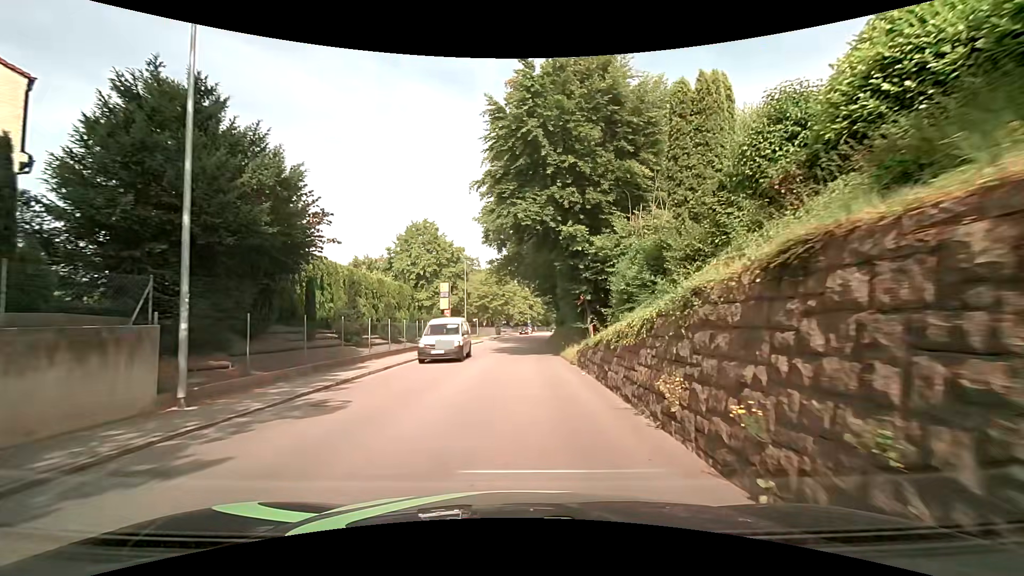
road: tertiary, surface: asphalt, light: Day
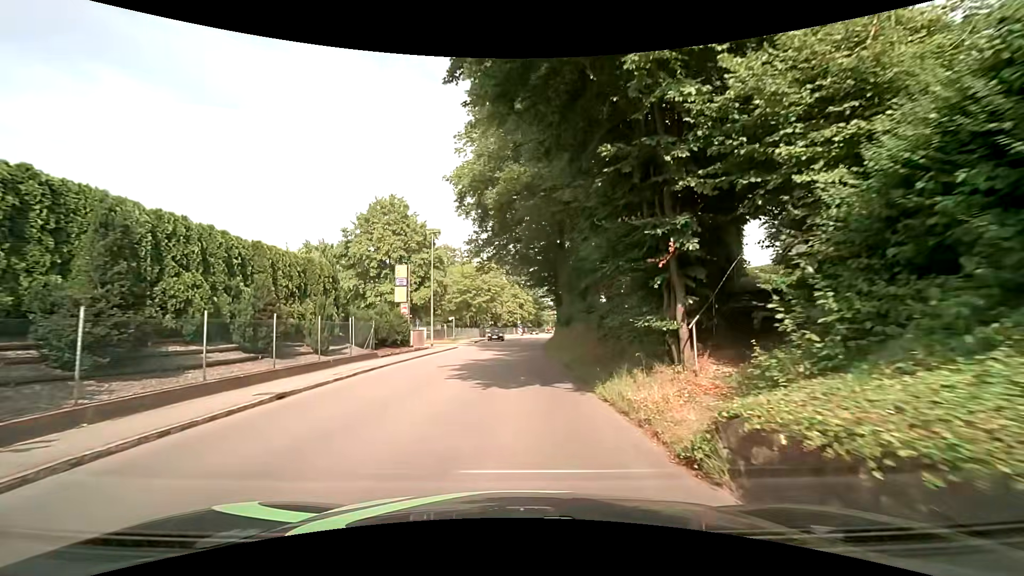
(+0.1, +13.4) m; +2°
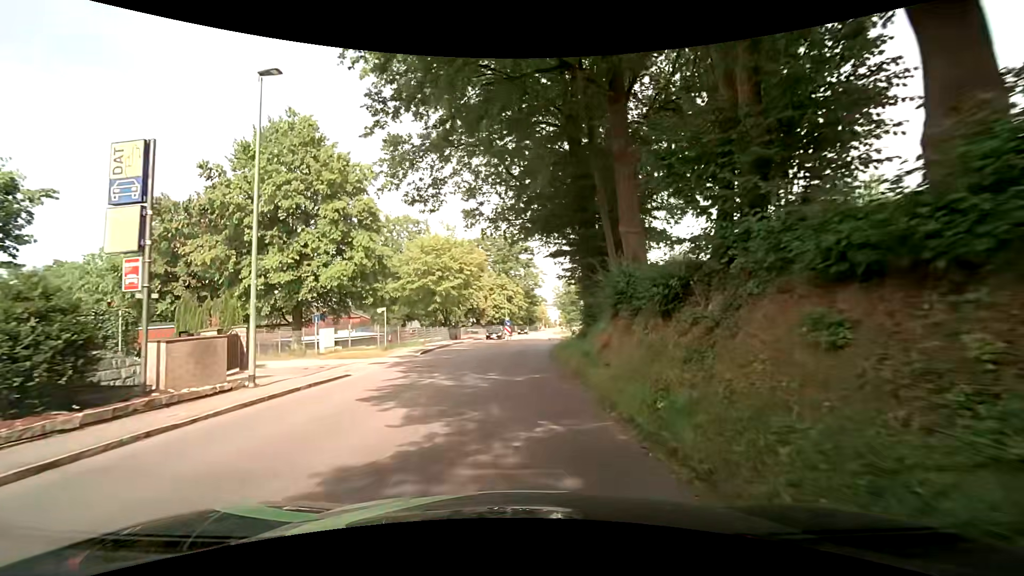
(0.0, +22.3) m; +1°
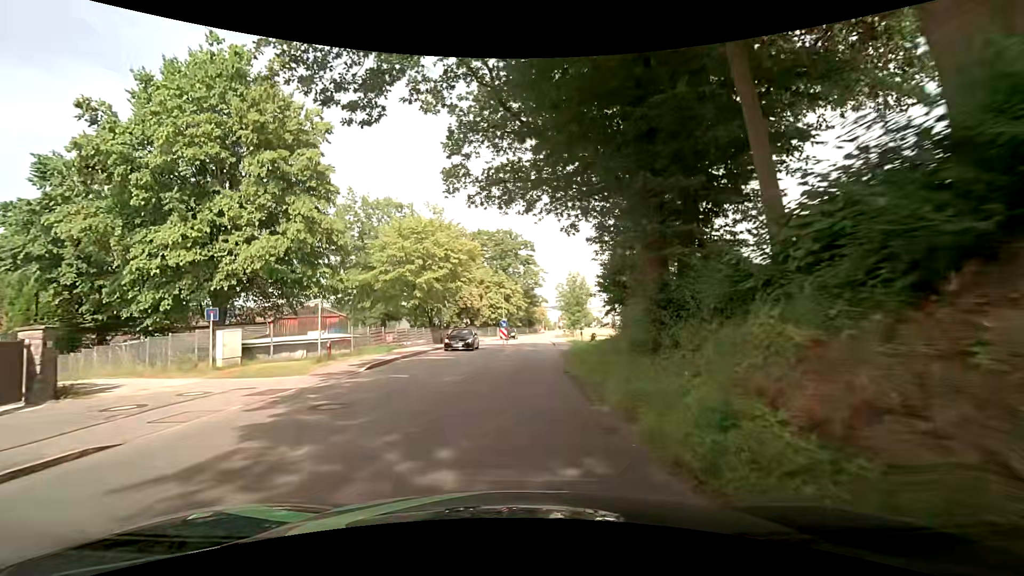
(0.0, +9.0) m; 0°
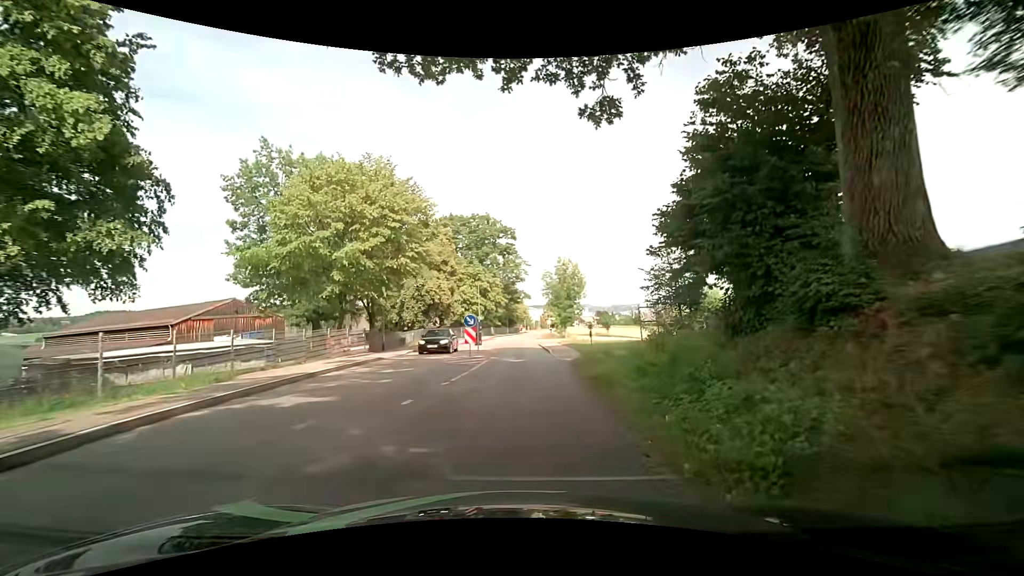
(+0.3, +13.4) m; +4°
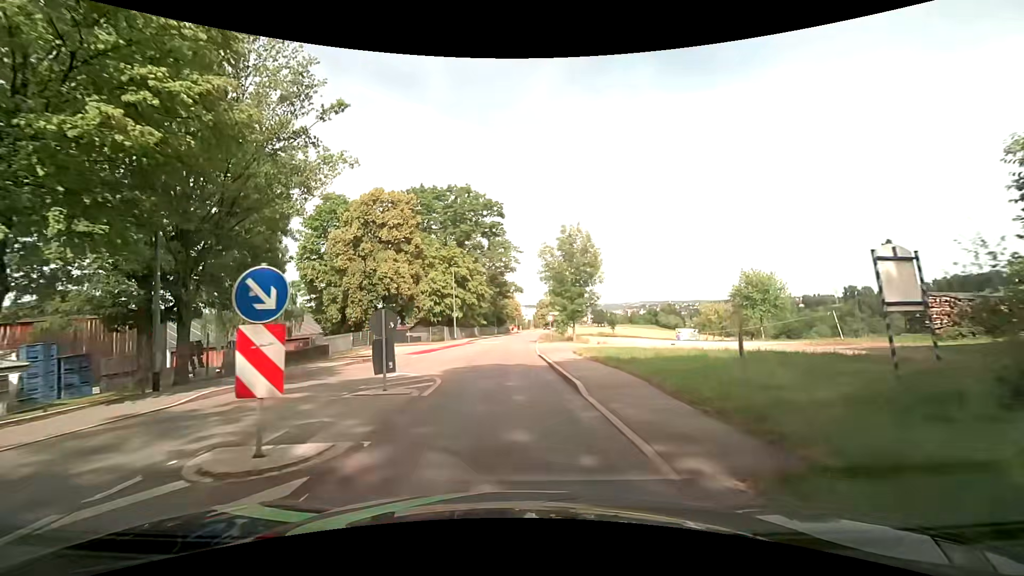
(-0.2, +18.0) m; -1°
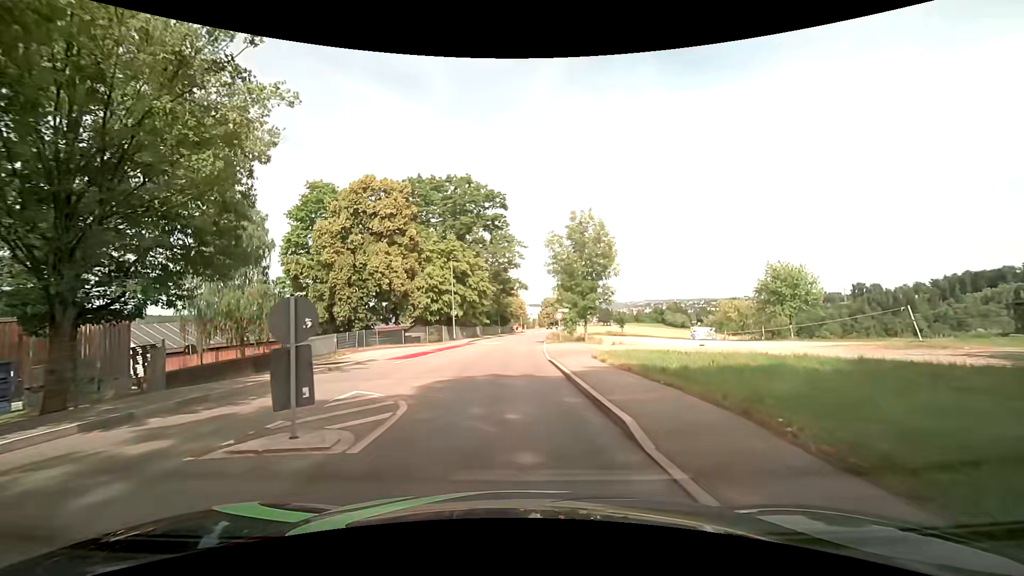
(0.0, +4.5) m; 0°
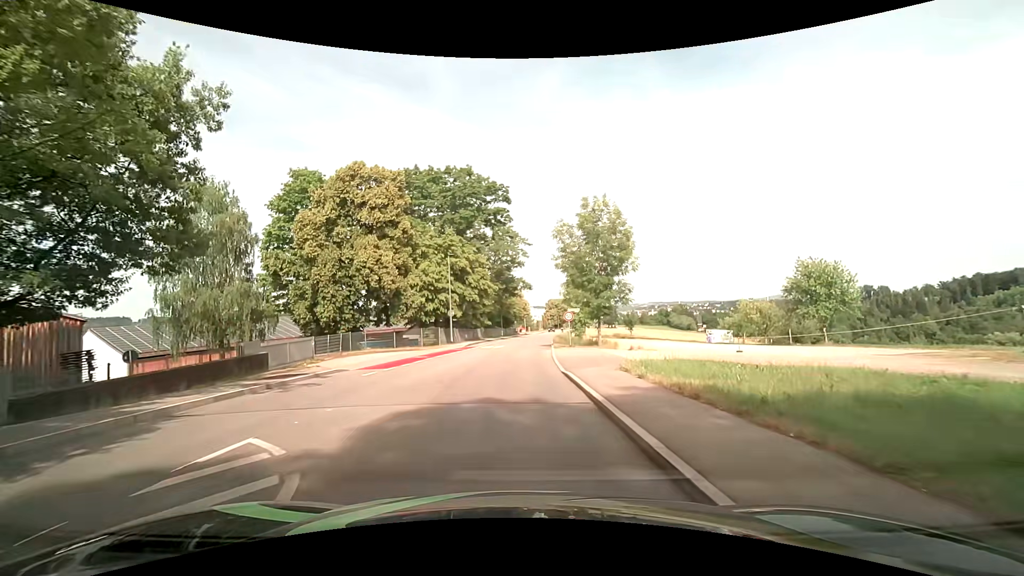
(0.0, +4.5) m; -1°
(0, +10) (0, +20) (+1, +30) (+1, +40) (+2, +50) (+3, +60) (+4, +70) (+5, +80) (+6, +90) (+7, +100) m
